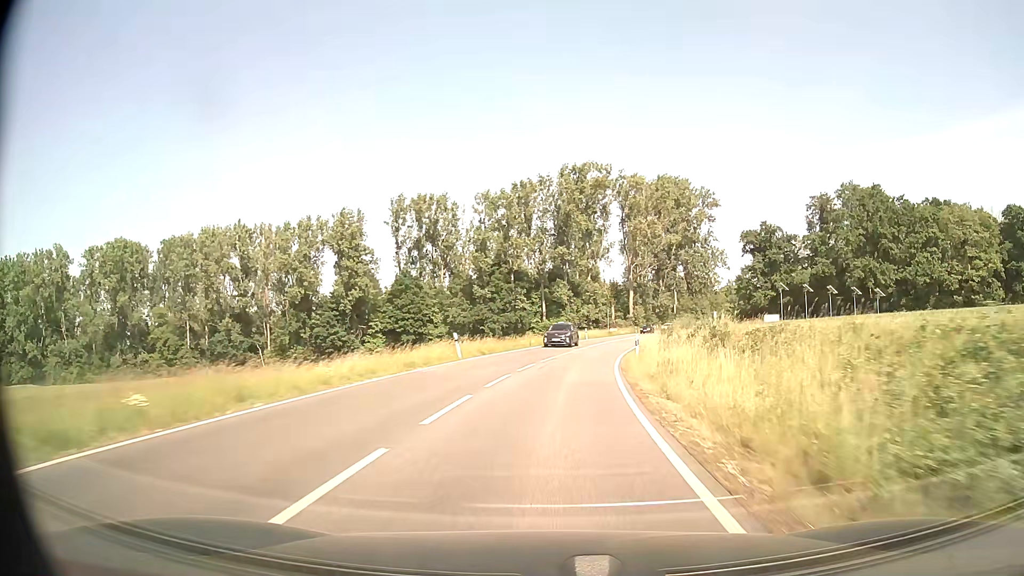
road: secondary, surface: asphalt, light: Day
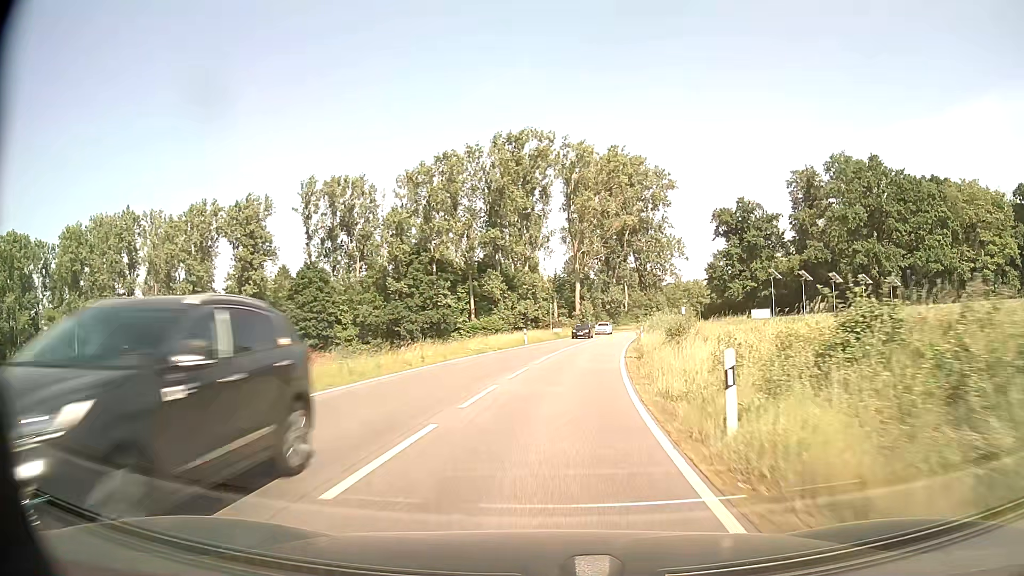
(+1.1, +21.9) m; +5°
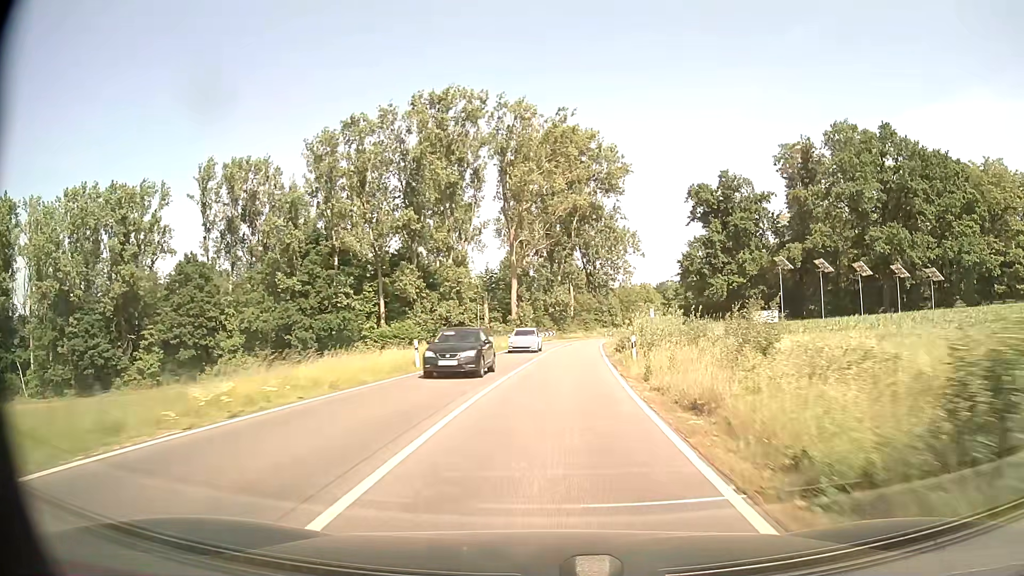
(+1.0, +21.9) m; +5°
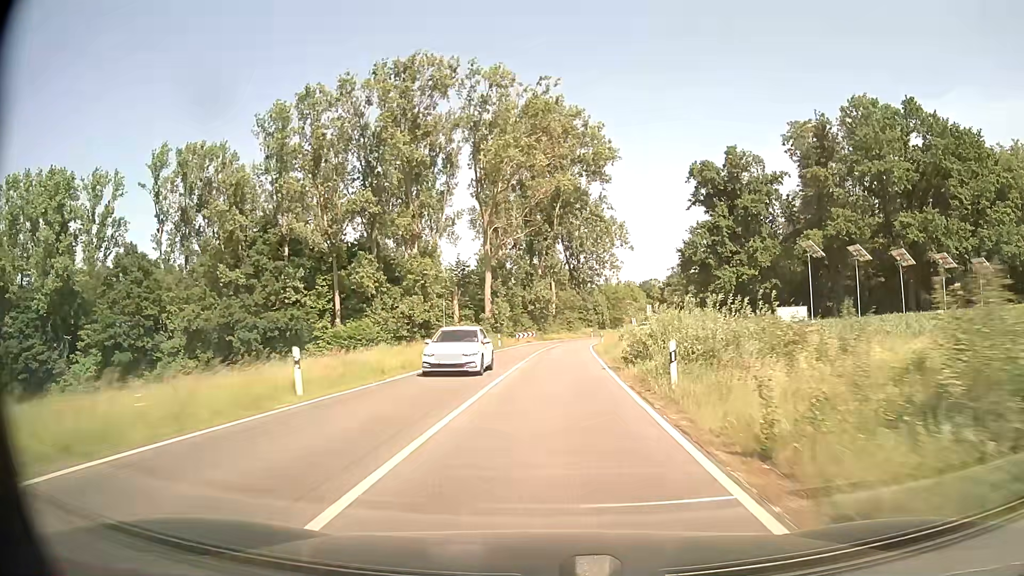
(+0.2, +11.0) m; +2°
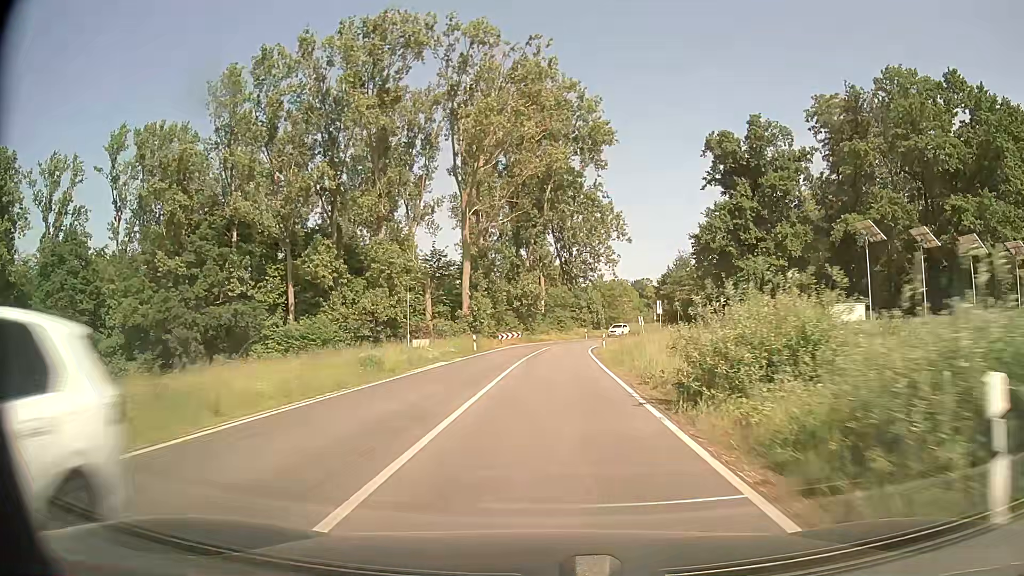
(+0.1, +11.0) m; +1°
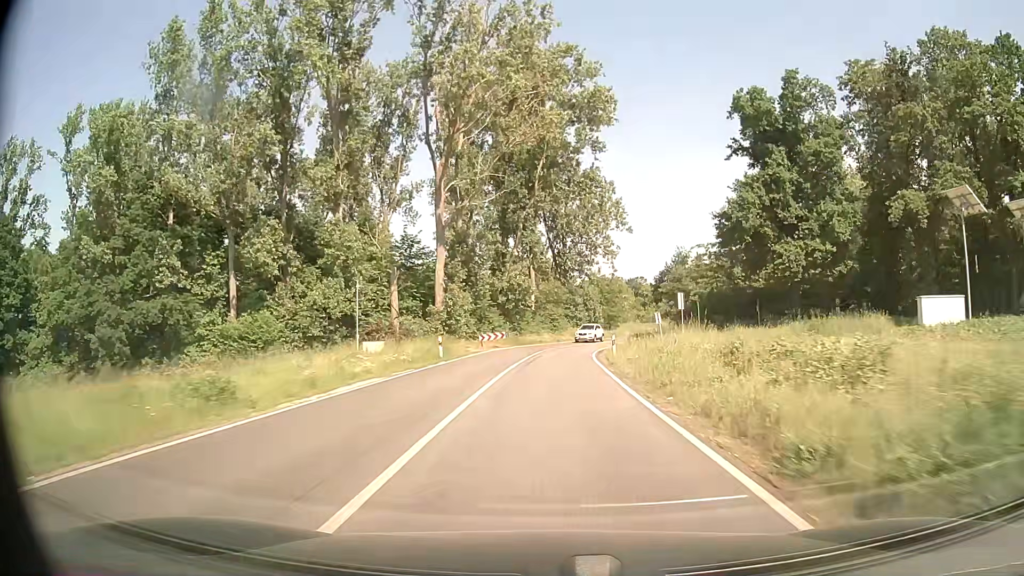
(+0.1, +11.0) m; +1°
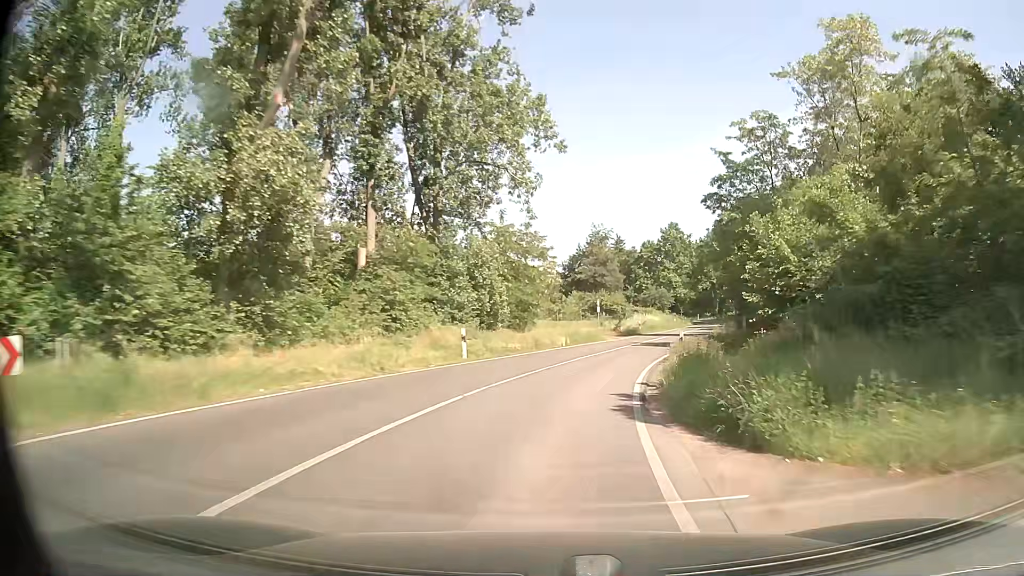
(+2.4, +43.8) m; +9°
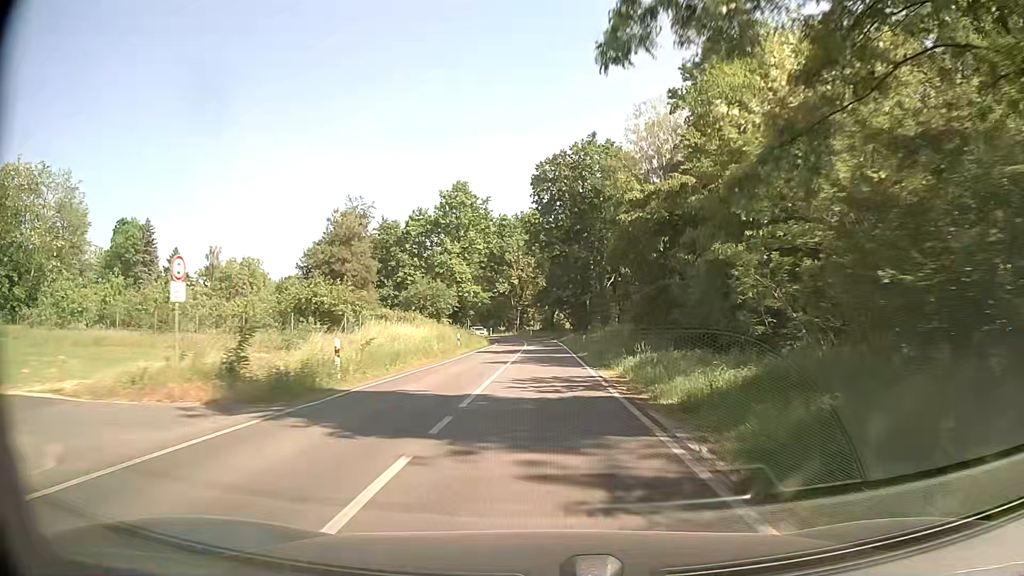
(+8.1, +42.5) m; +19°
(0, +10) (0, +20) (0, +30) (0, +40) (0, +50) (0, +60) (0, +70) (-1, +80) (-3, +90) (-6, +99) m
